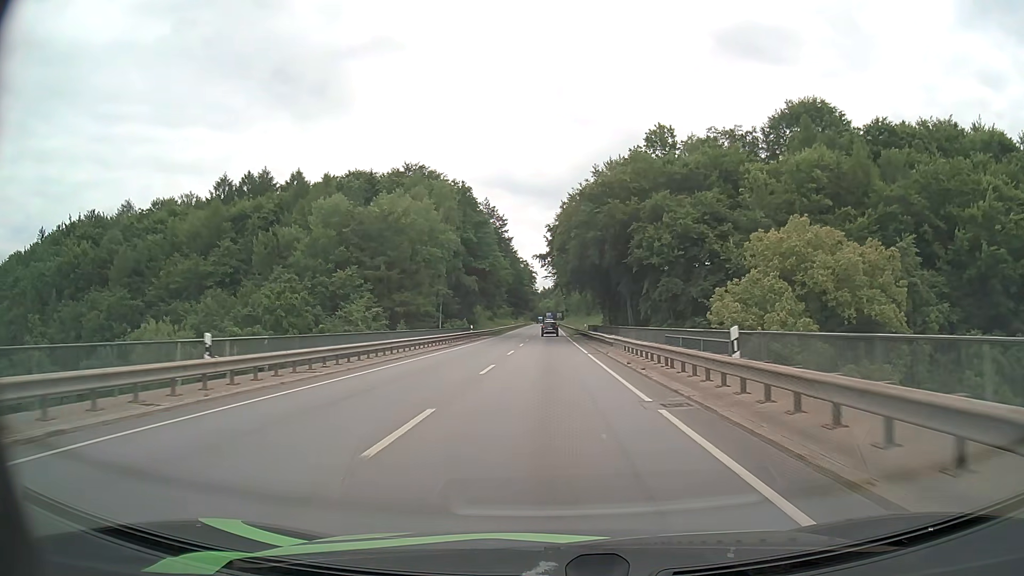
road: primary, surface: asphalt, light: Day
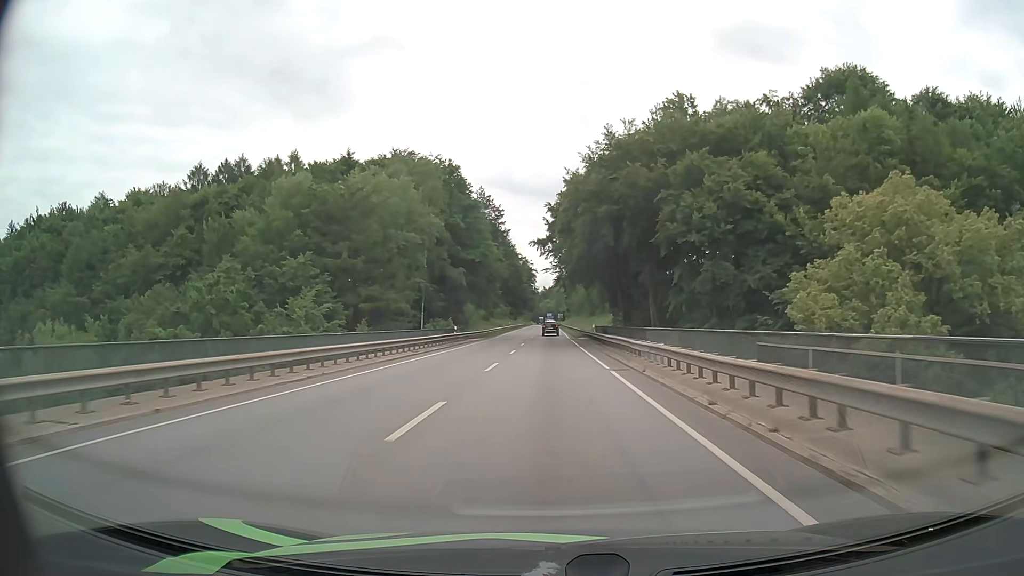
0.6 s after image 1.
(0.0, +11.0) m; 0°
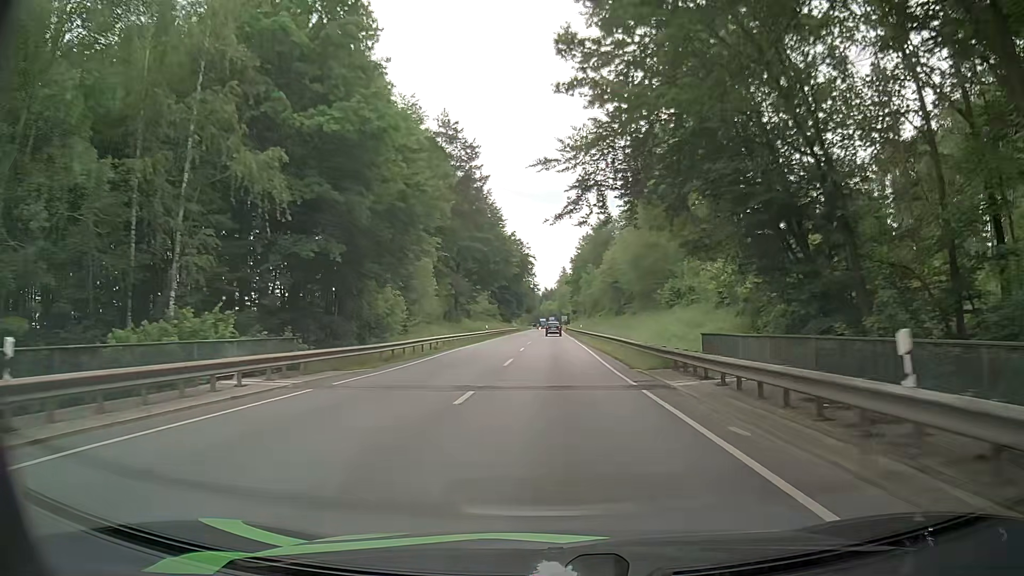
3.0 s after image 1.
(-0.1, +43.9) m; 0°
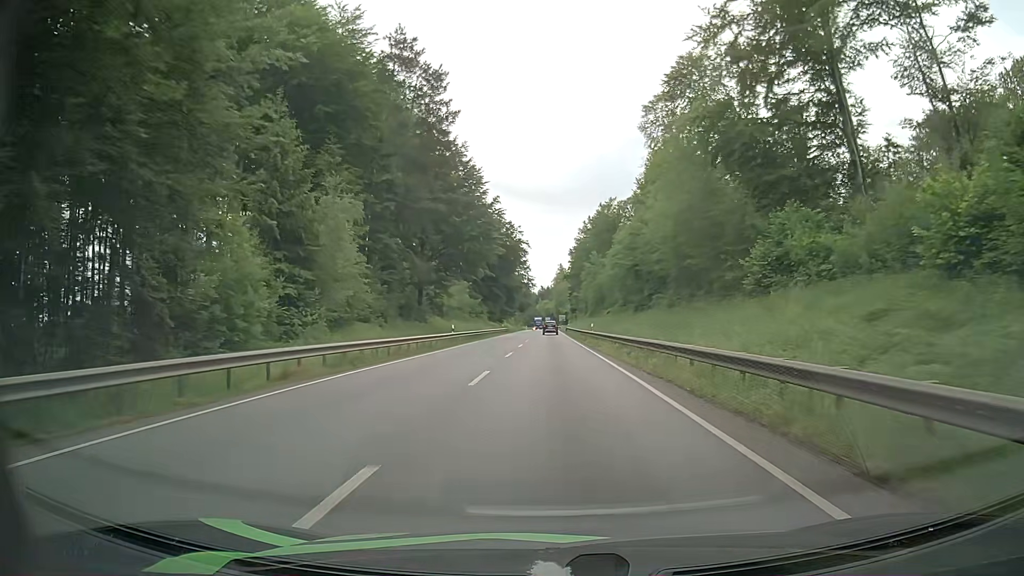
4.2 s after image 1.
(0.0, +21.7) m; 0°
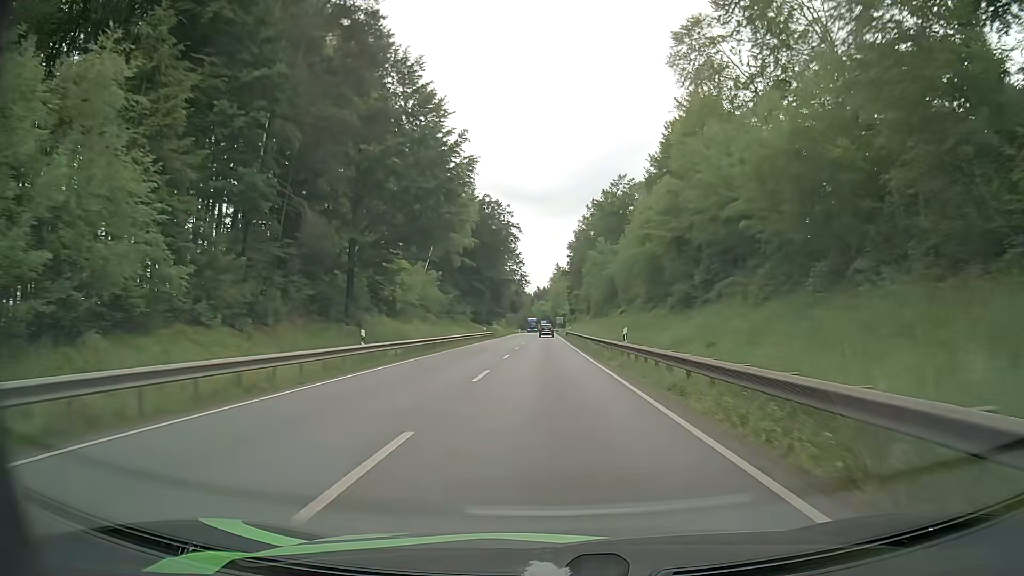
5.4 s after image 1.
(-0.1, +21.5) m; 0°
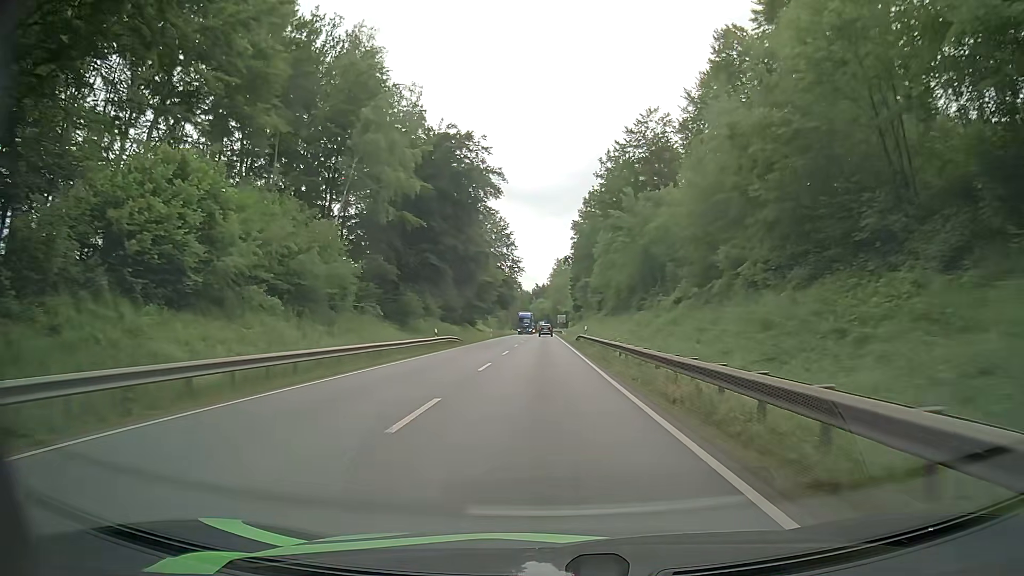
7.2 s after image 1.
(-0.1, +32.0) m; 0°
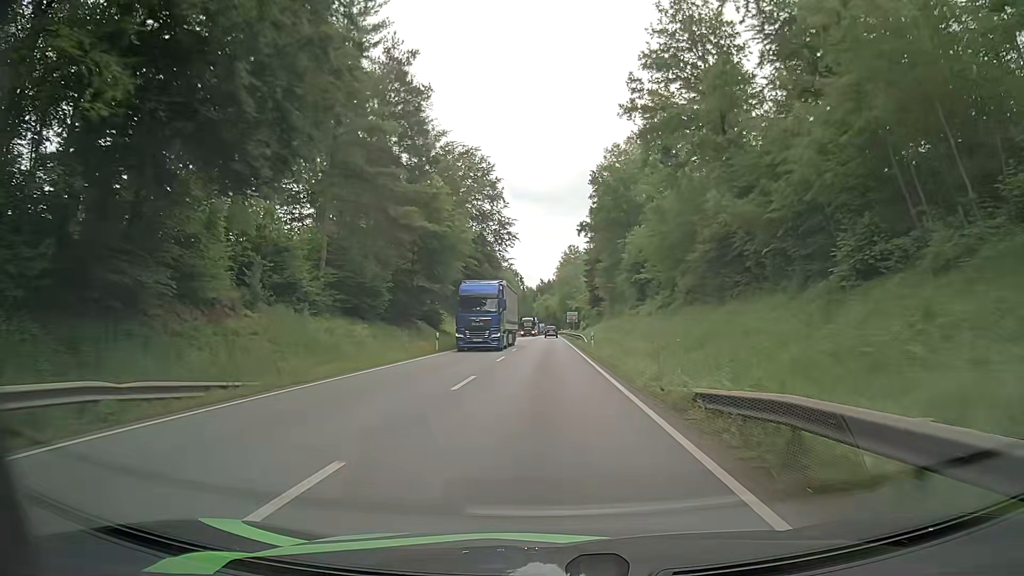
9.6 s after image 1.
(-0.1, +42.1) m; 0°
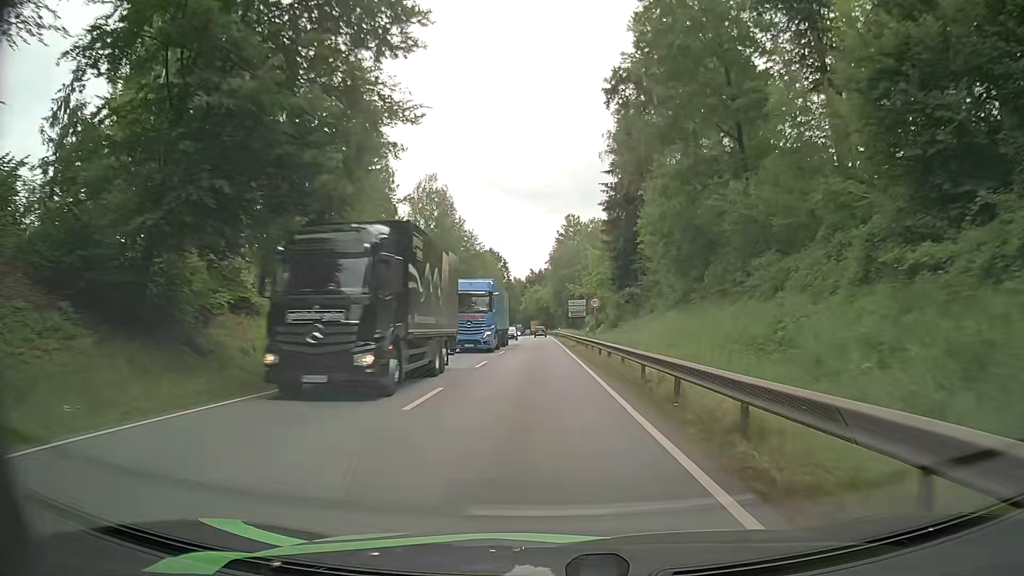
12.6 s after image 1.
(+0.1, +51.8) m; 0°
(0, +10) (0, +20) (0, +30) (0, +40) (0, +50) (0, +60) (0, +70) (0, +80) (0, +90) (-1, +100) m
